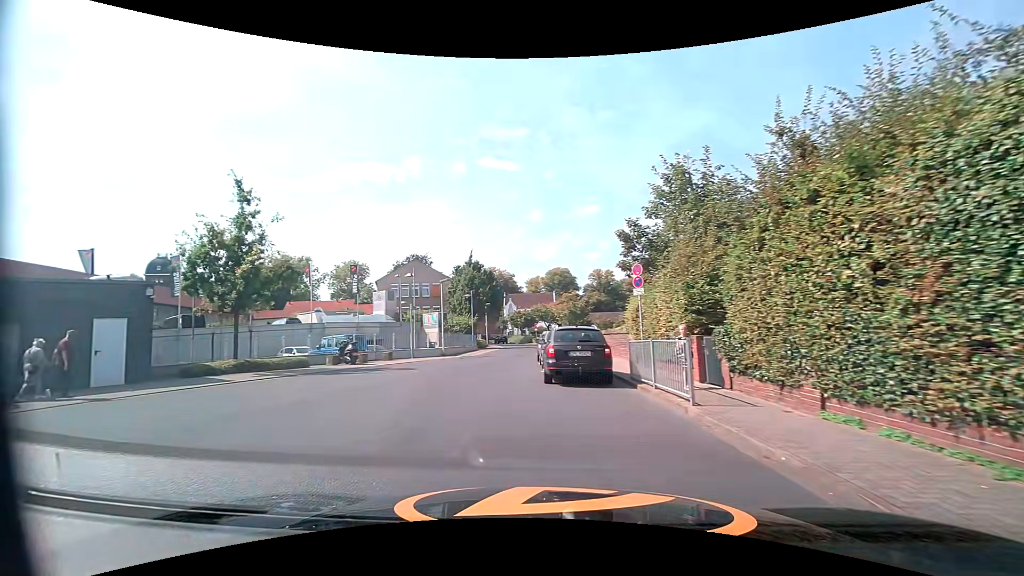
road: residential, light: Day
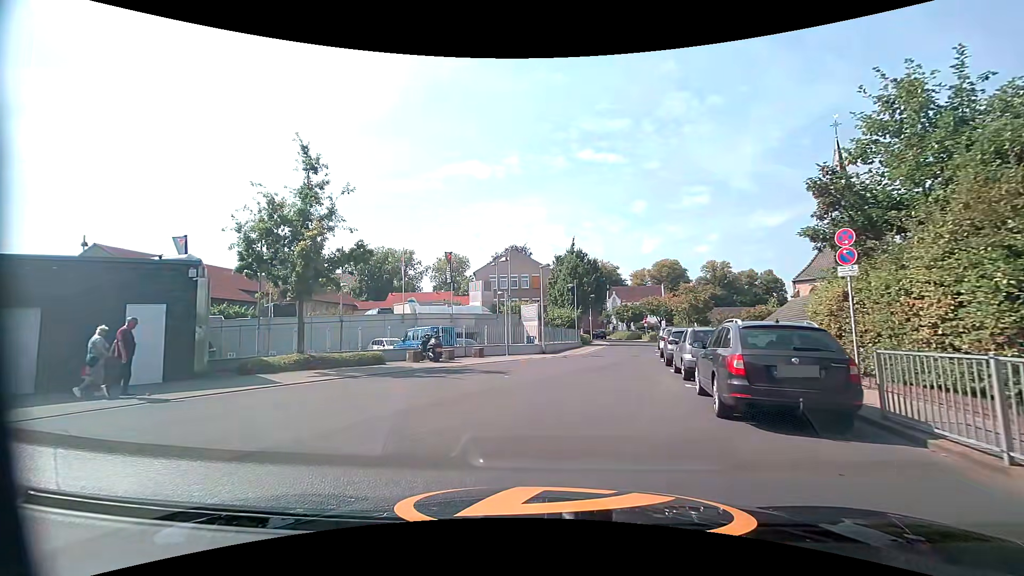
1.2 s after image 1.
(-0.7, +4.9) m; -12°
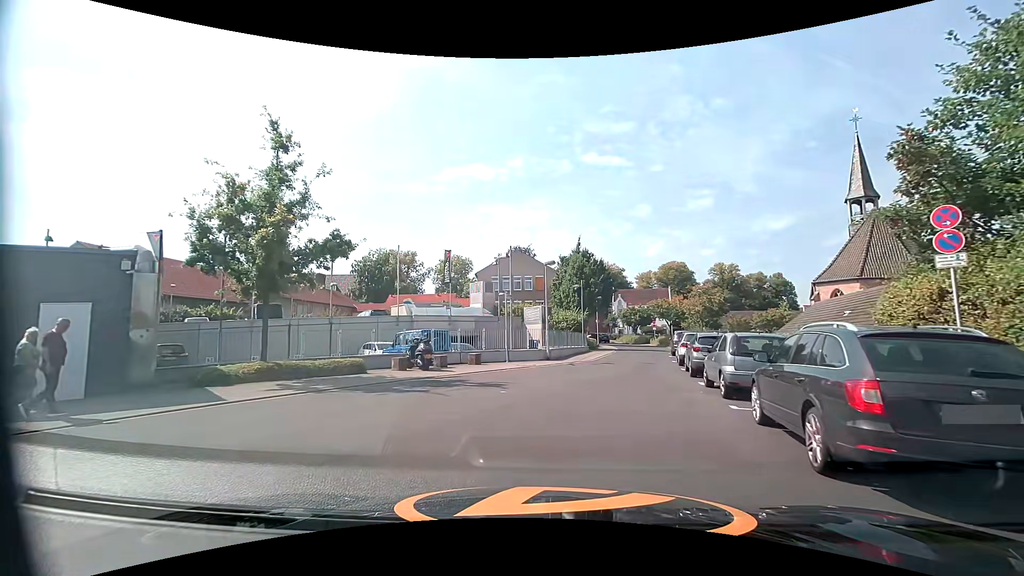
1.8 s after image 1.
(0.0, +2.6) m; 0°
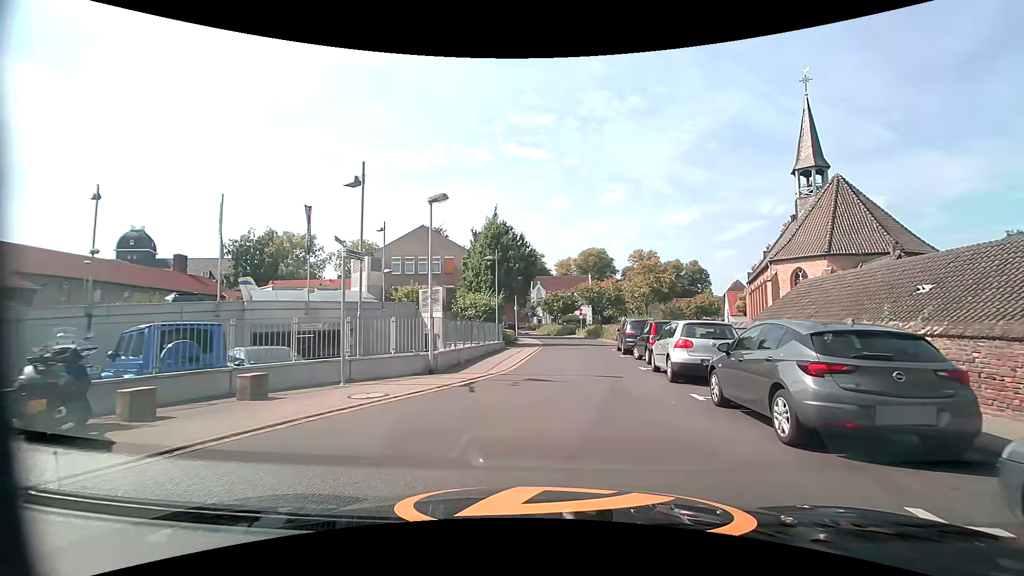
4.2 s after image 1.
(+0.6, +11.3) m; +10°
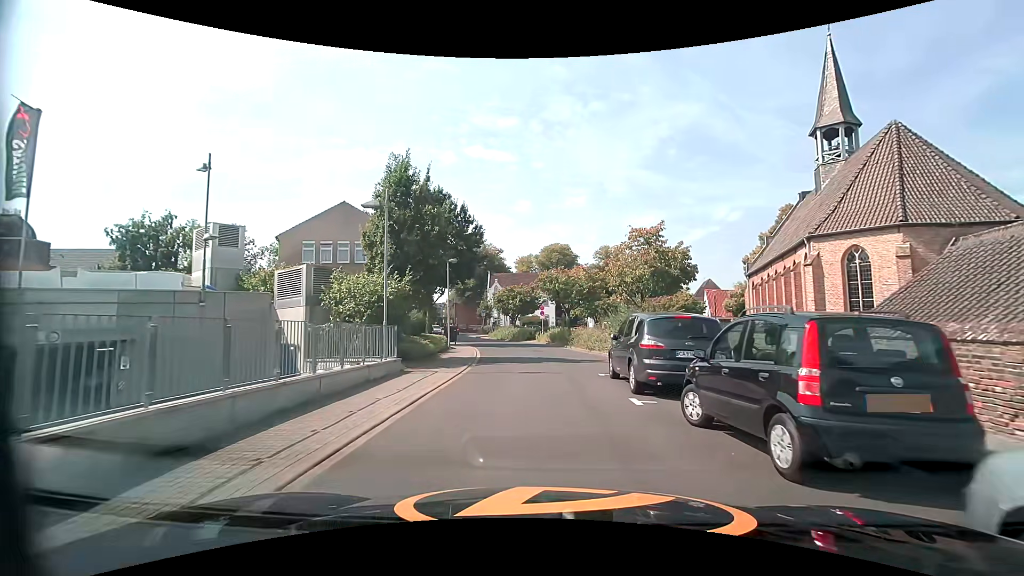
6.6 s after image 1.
(+0.7, +12.9) m; +4°
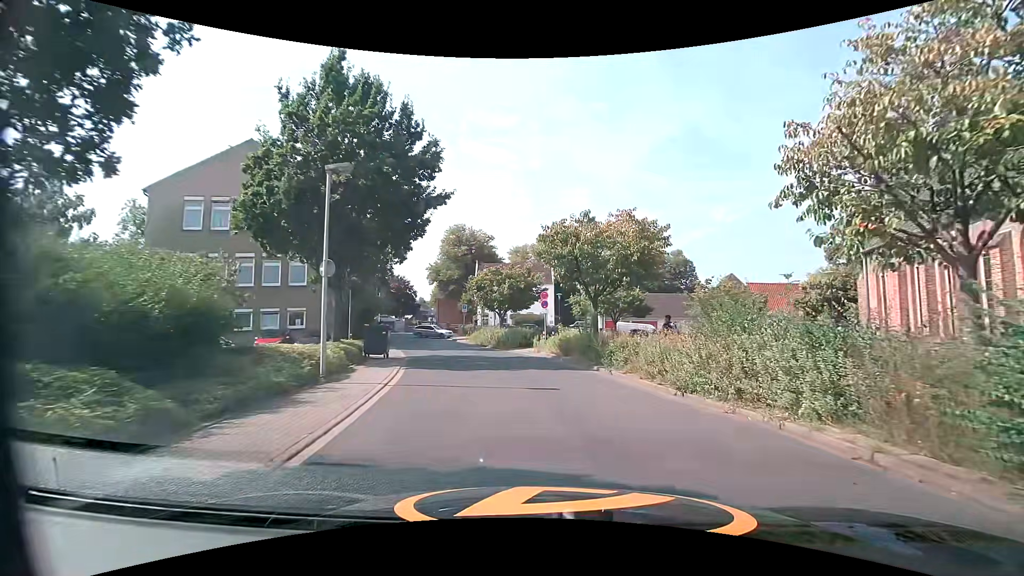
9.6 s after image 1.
(-0.5, +16.6) m; +1°
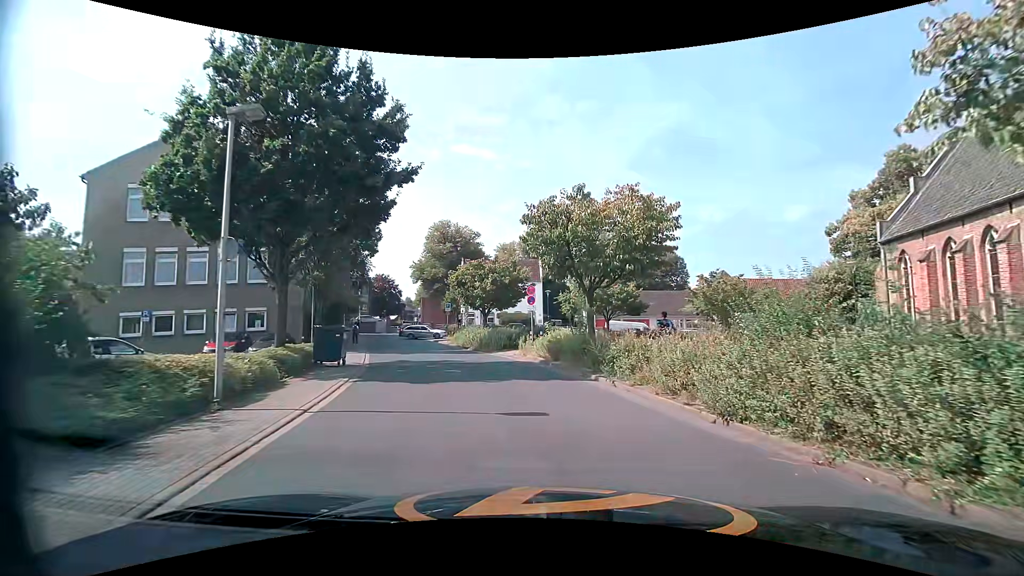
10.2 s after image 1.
(0.0, +3.2) m; +1°
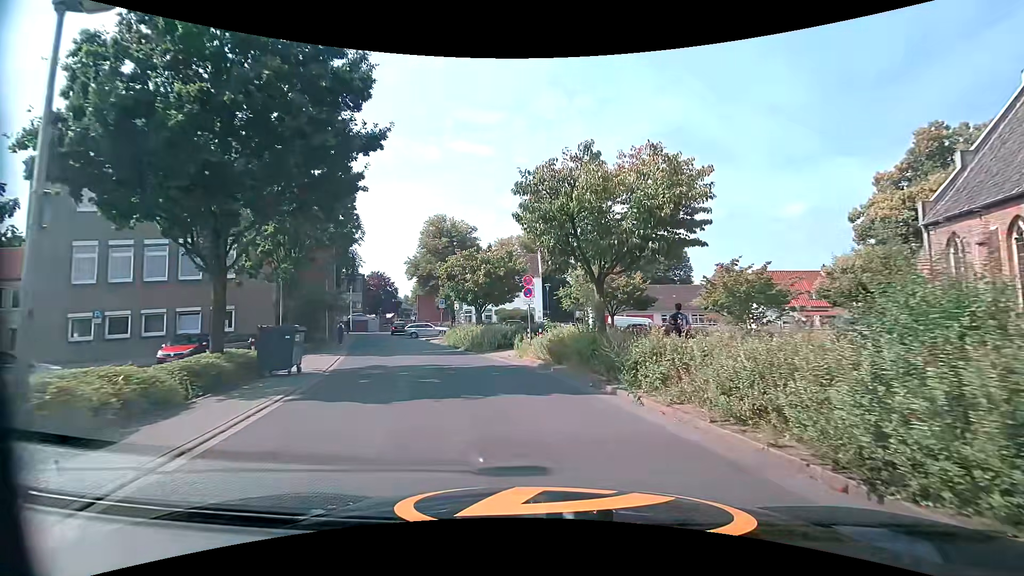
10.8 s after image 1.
(0.0, +3.1) m; +2°
